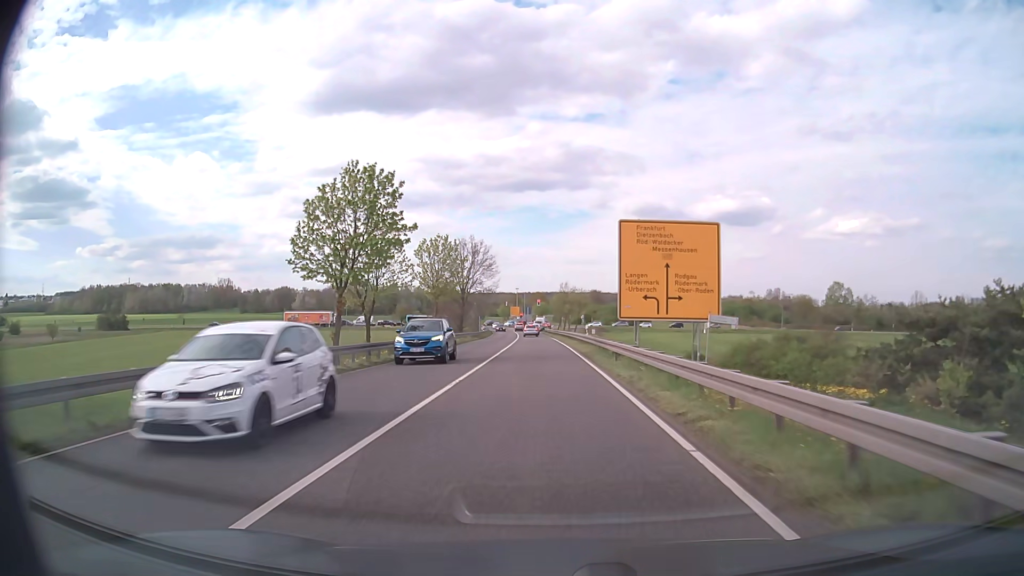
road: primary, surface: asphalt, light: Day
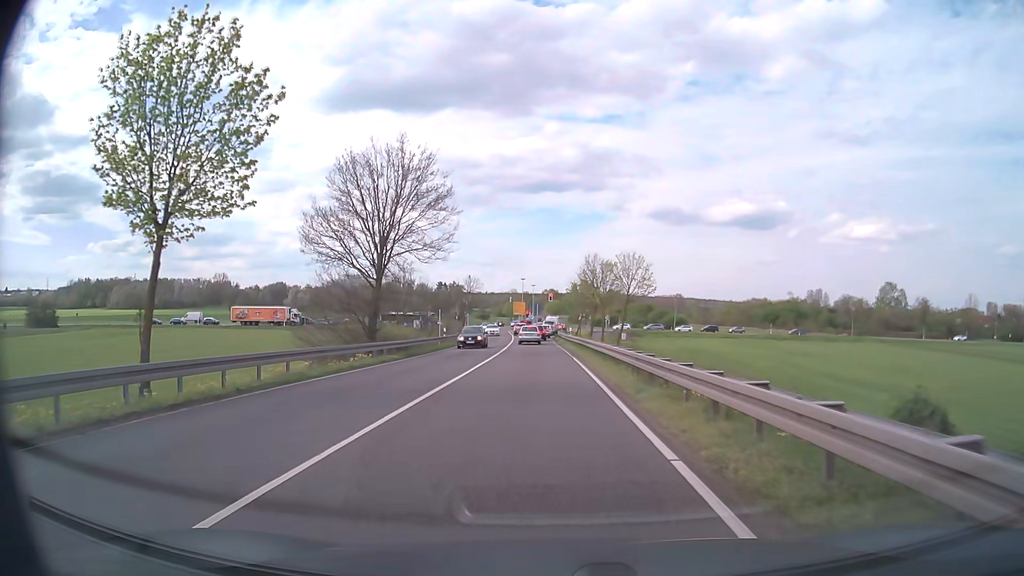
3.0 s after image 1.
(-0.5, +39.2) m; -1°
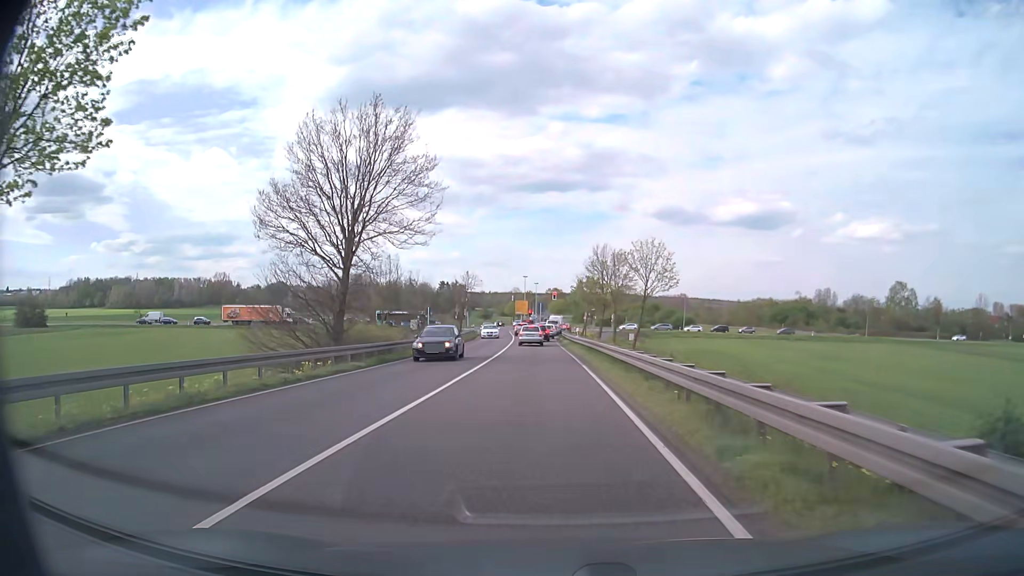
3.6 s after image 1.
(0.0, +5.9) m; 0°
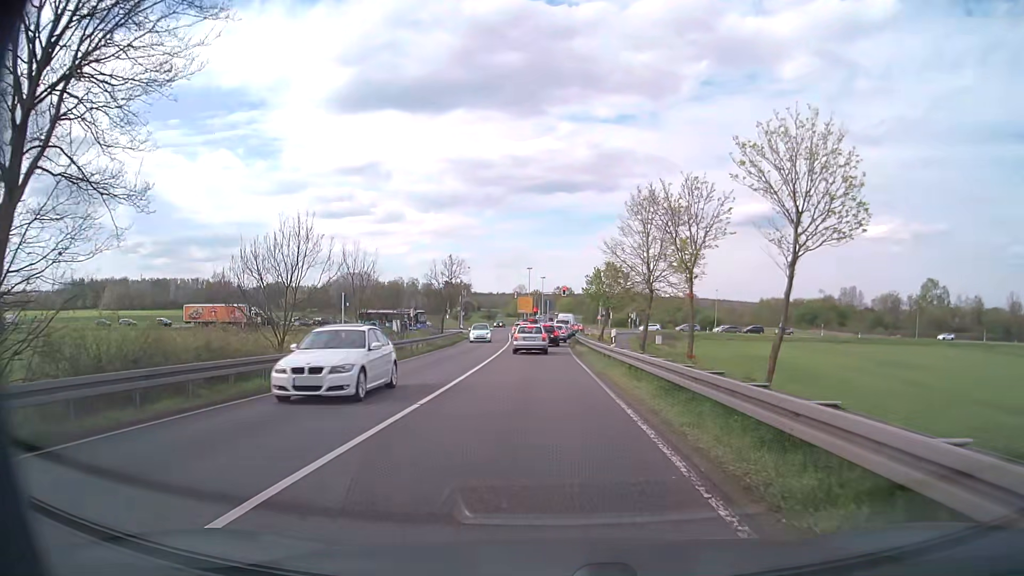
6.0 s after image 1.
(-0.2, +19.5) m; -1°
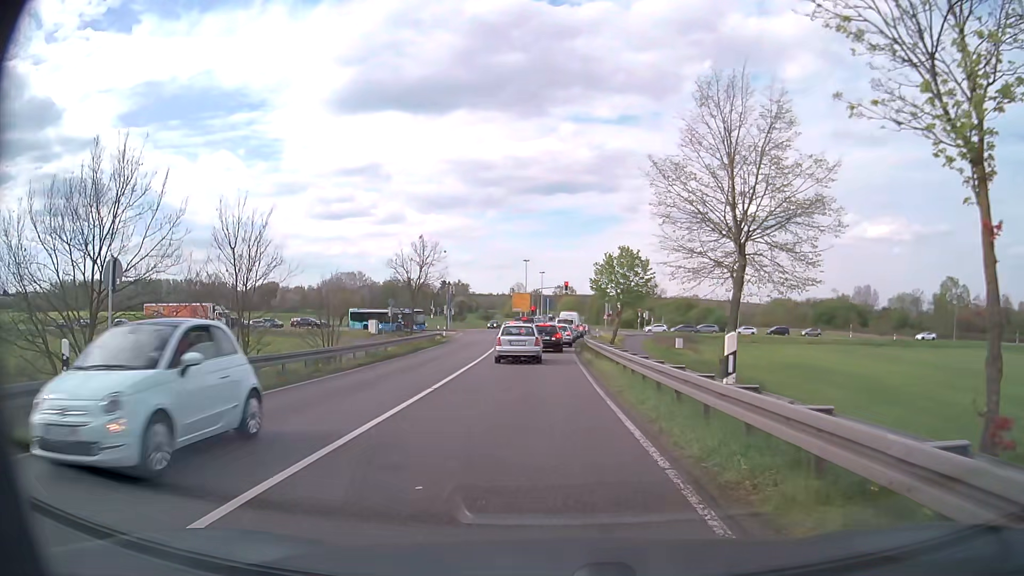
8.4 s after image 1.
(0.0, +13.9) m; 0°
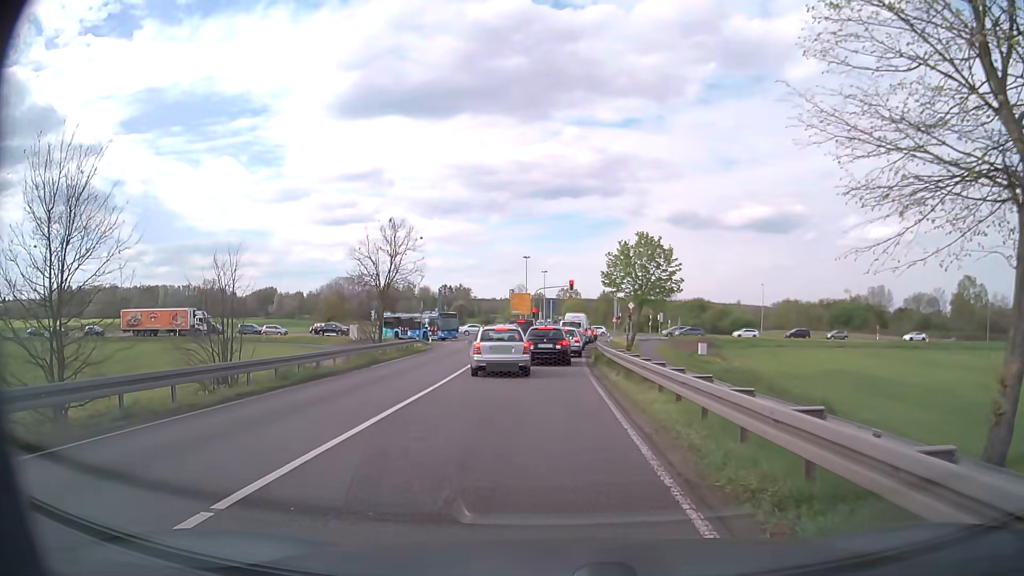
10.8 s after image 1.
(0.0, +9.9) m; 0°
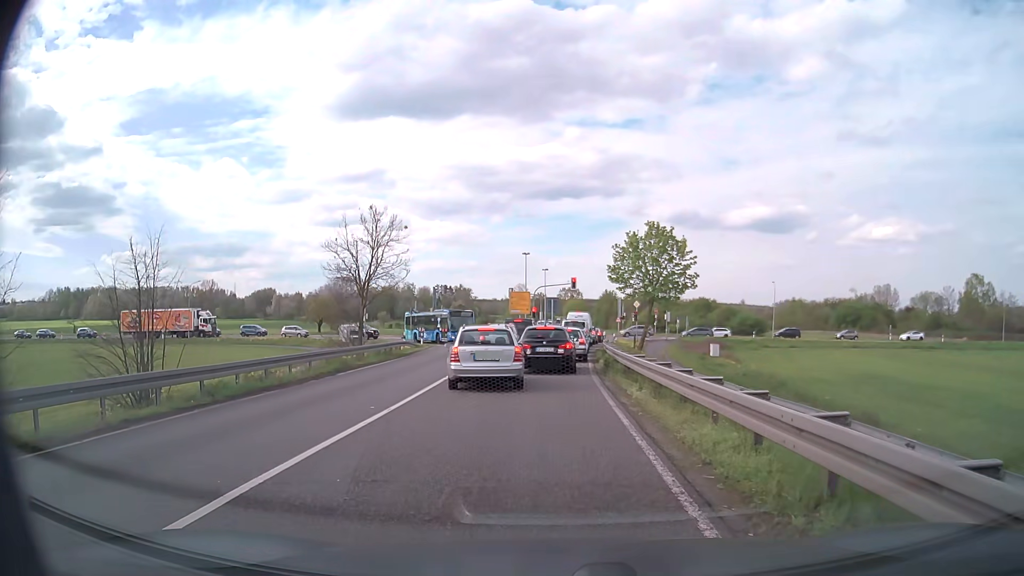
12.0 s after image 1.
(0.0, +4.4) m; -1°
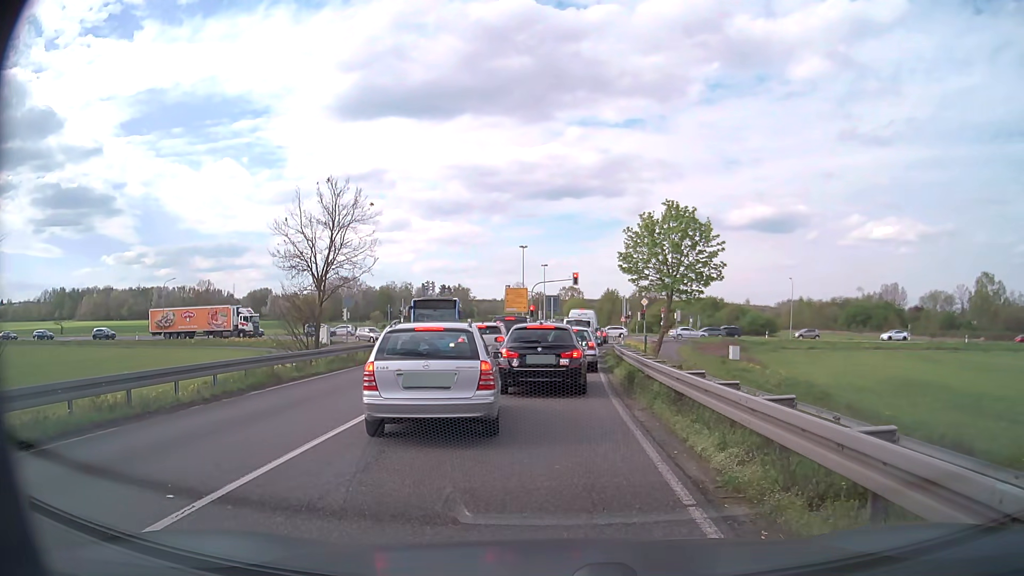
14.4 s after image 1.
(0.0, +6.5) m; -1°
(0, +10) (0, +20) (+1, +30) (+2, +40) (+3, +50) (+4, +60) (+5, +70) (+6, +80) (+6, +90) (+6, +100) m
